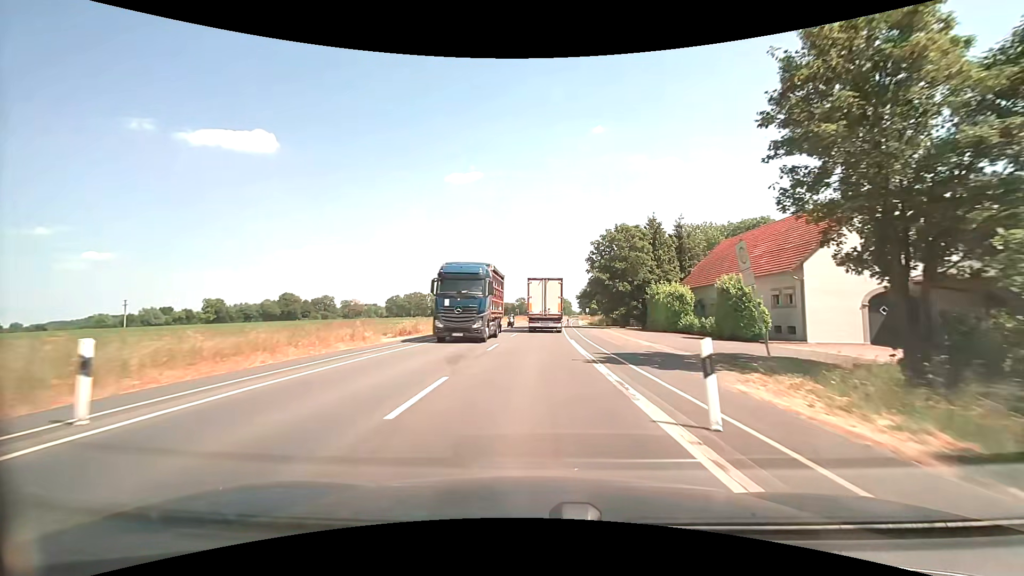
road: secondary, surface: asphalt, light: Day
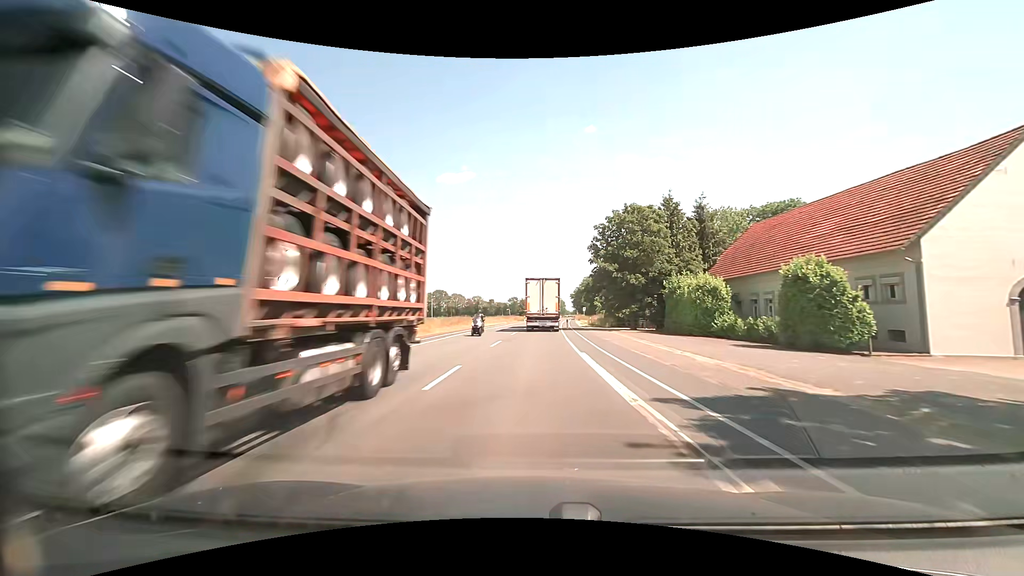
(+0.1, +9.8) m; +1°
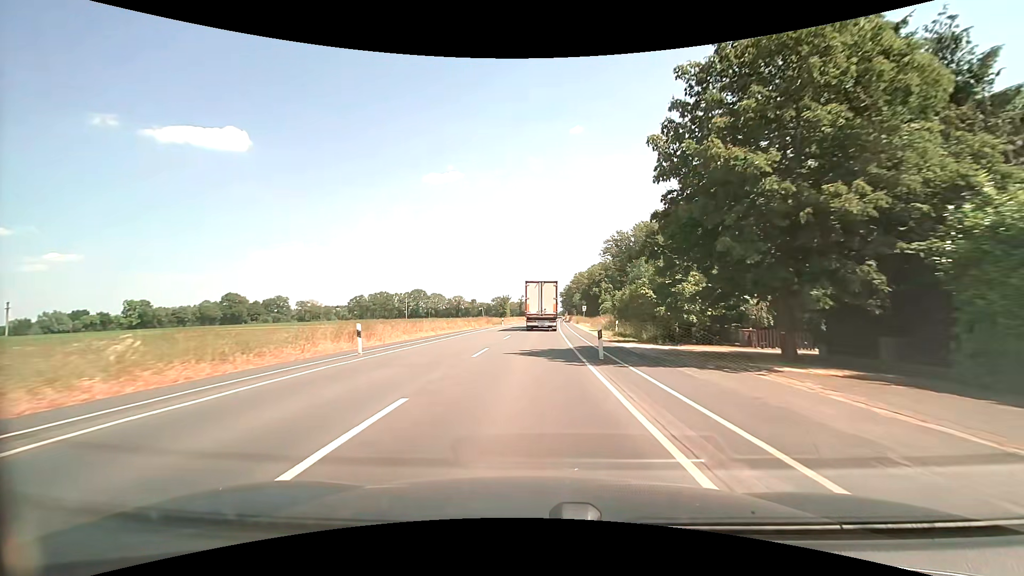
(+0.5, +29.3) m; +2°
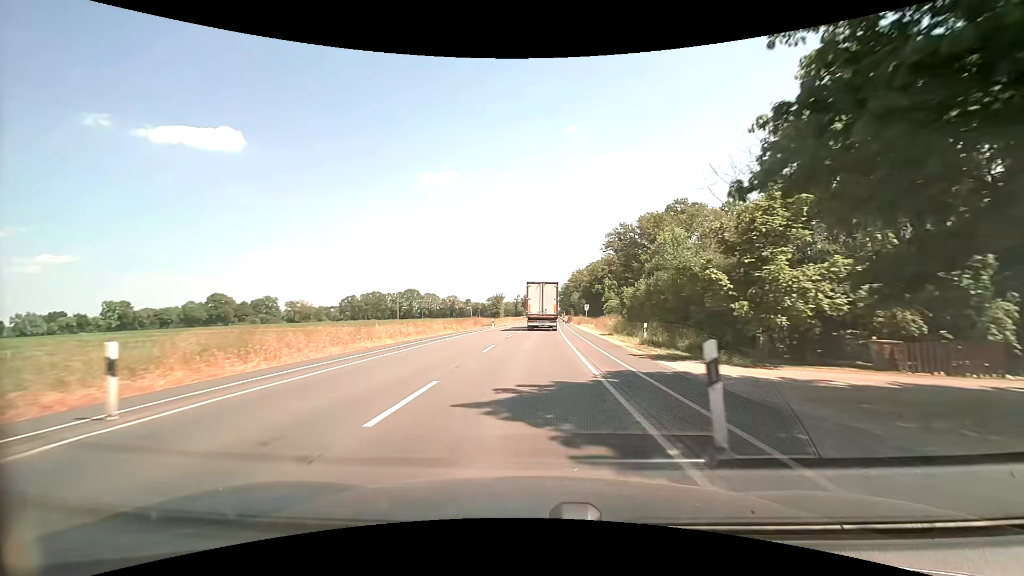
(0.0, +9.8) m; +1°
(0, +10) (0, +20) (0, +30) (0, +40) (0, +50) (+1, +60) (+1, +70) (+1, +80) (+2, +90) (+2, +100) m
